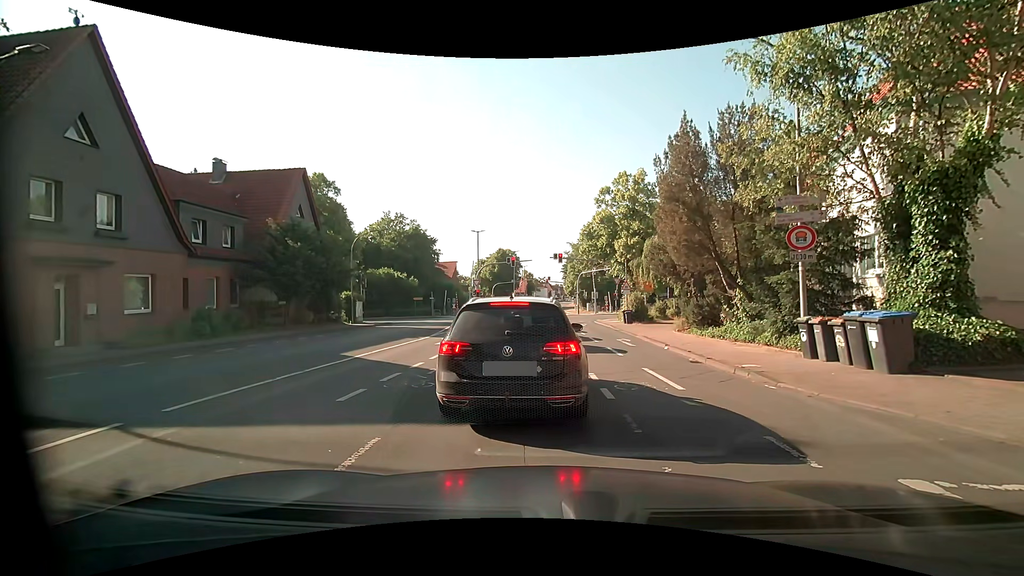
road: unclassified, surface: asphalt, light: Day
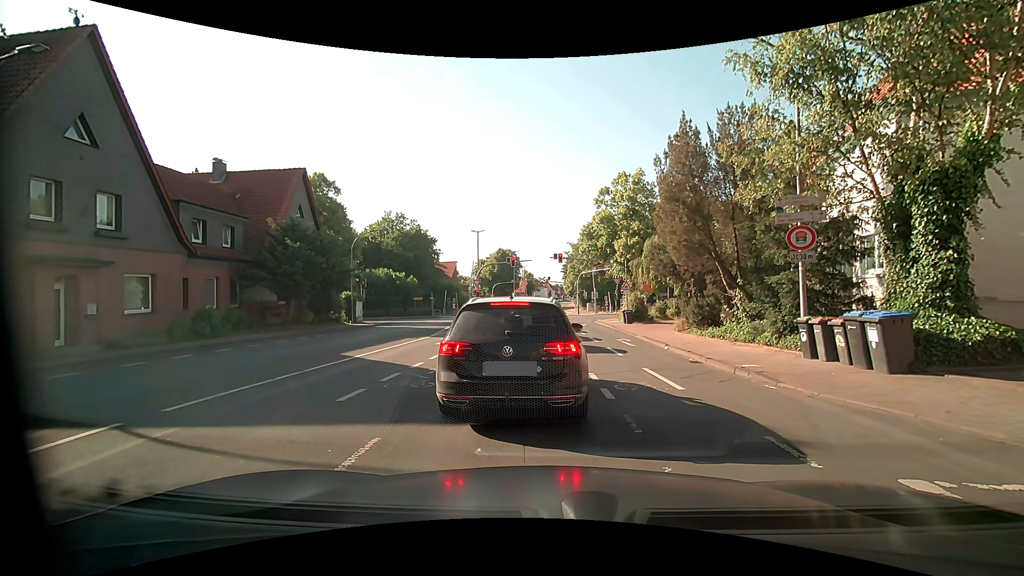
(0.0, 0.0) m; 0°
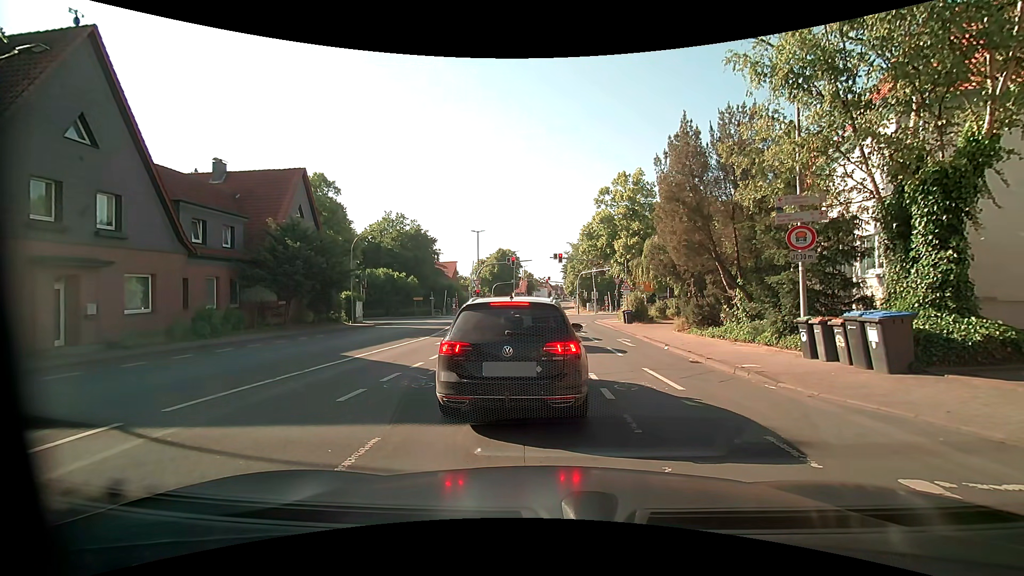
(0.0, 0.0) m; 0°
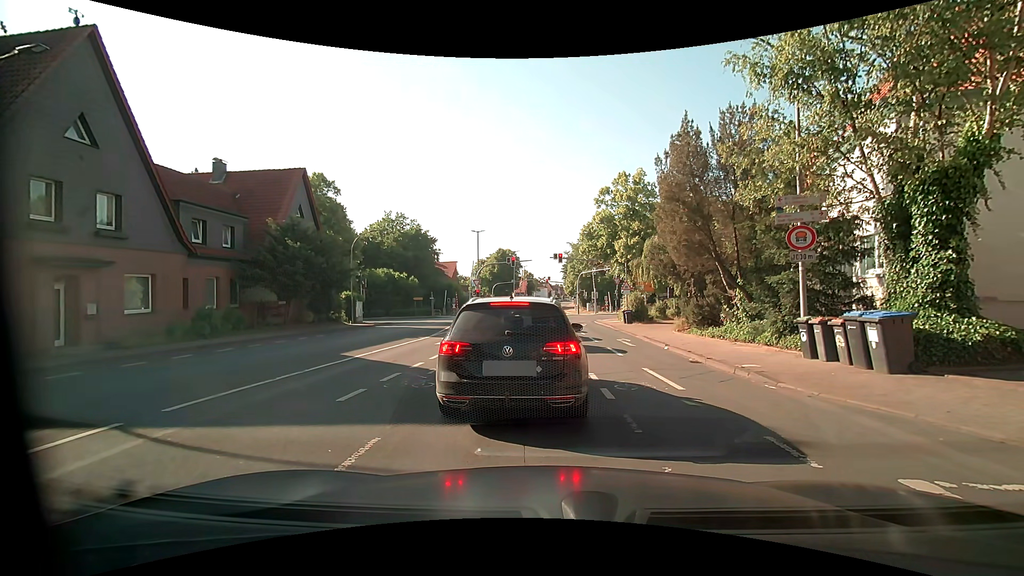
(0.0, 0.0) m; 0°
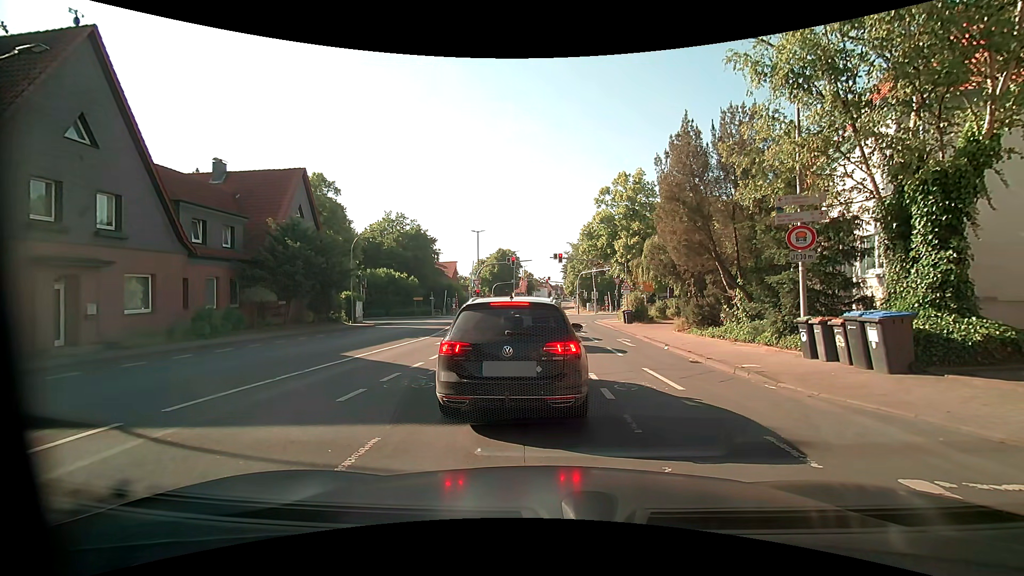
(0.0, 0.0) m; 0°
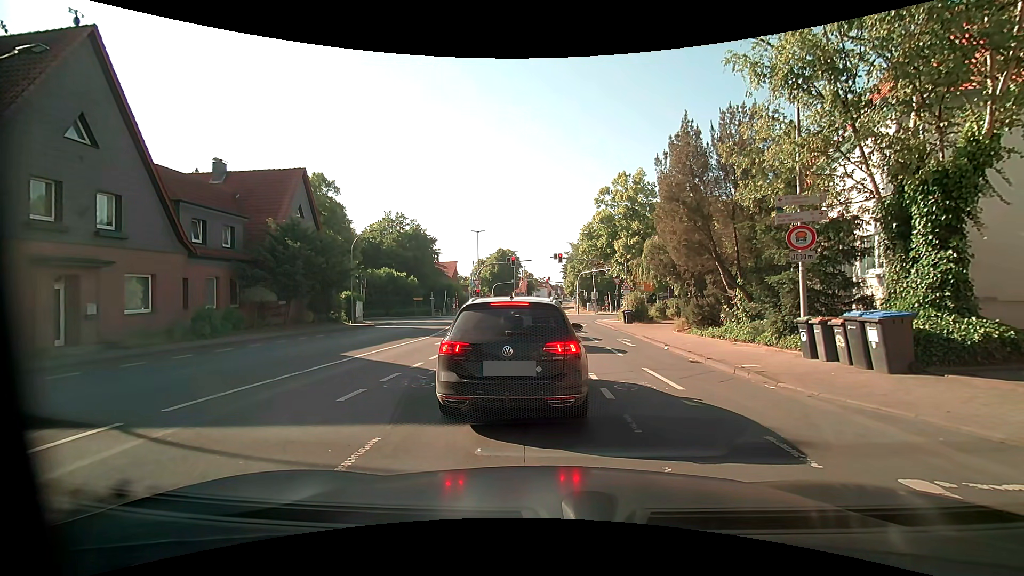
(0.0, 0.0) m; 0°
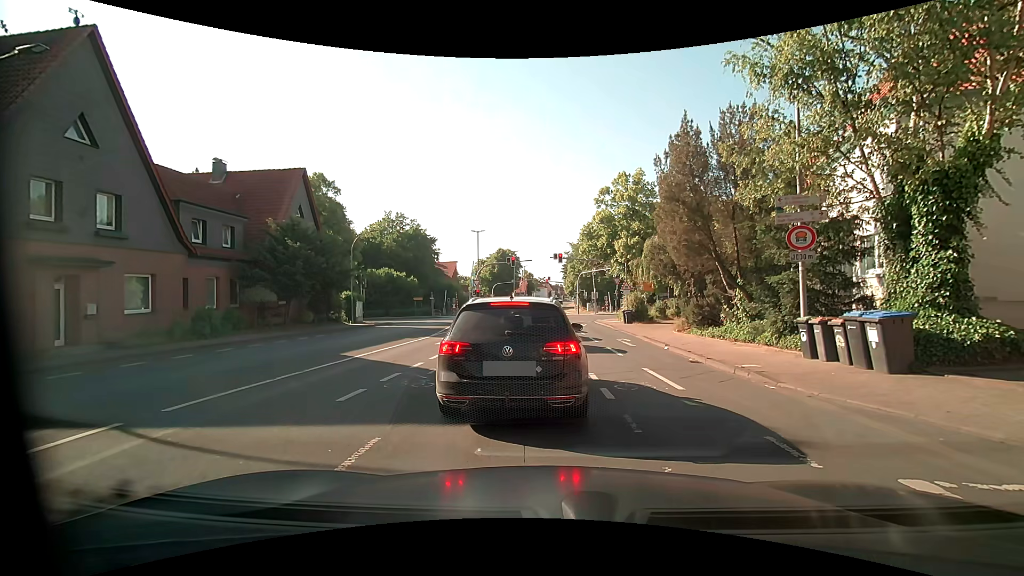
(0.0, 0.0) m; 0°
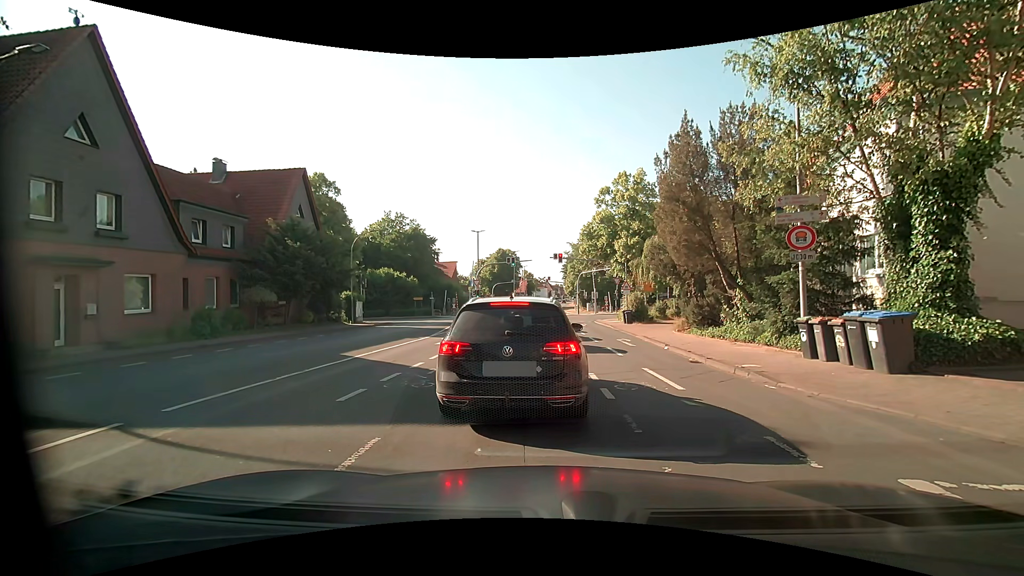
(0.0, 0.0) m; 0°
